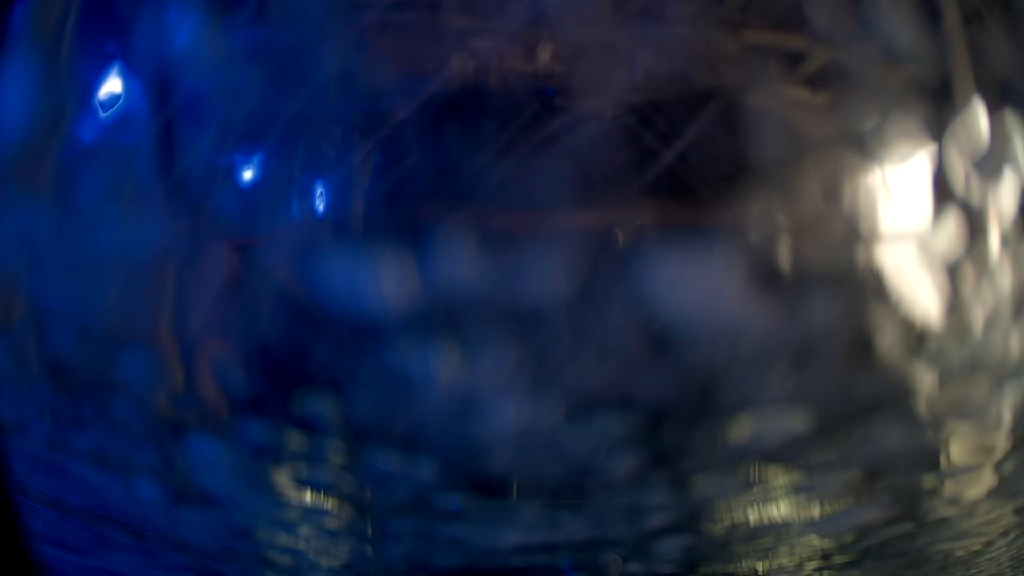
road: service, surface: asphalt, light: Day
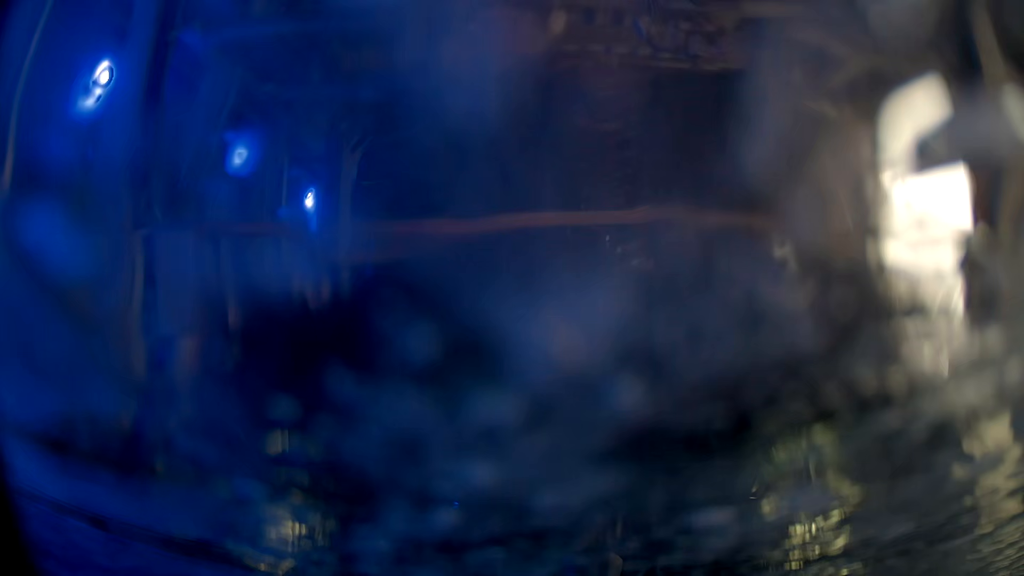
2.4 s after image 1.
(0.0, +0.2) m; 0°
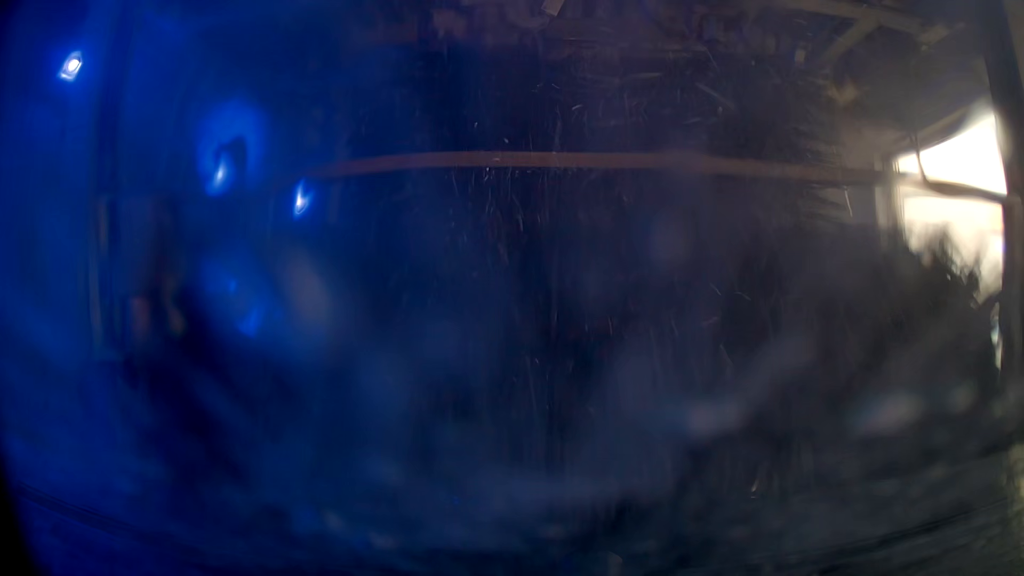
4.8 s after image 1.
(0.0, +0.2) m; 0°
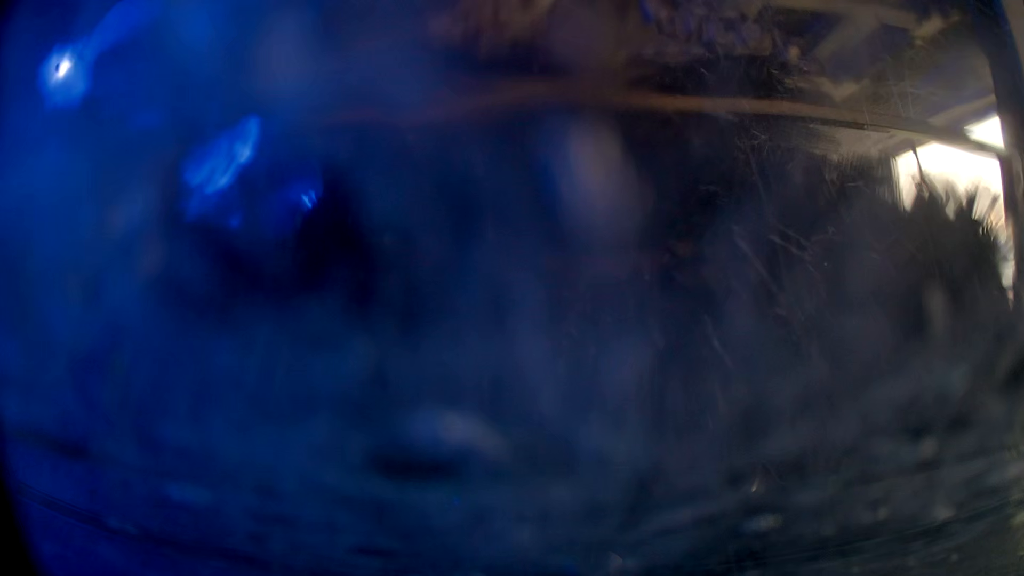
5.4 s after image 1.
(0.0, 0.0) m; 0°
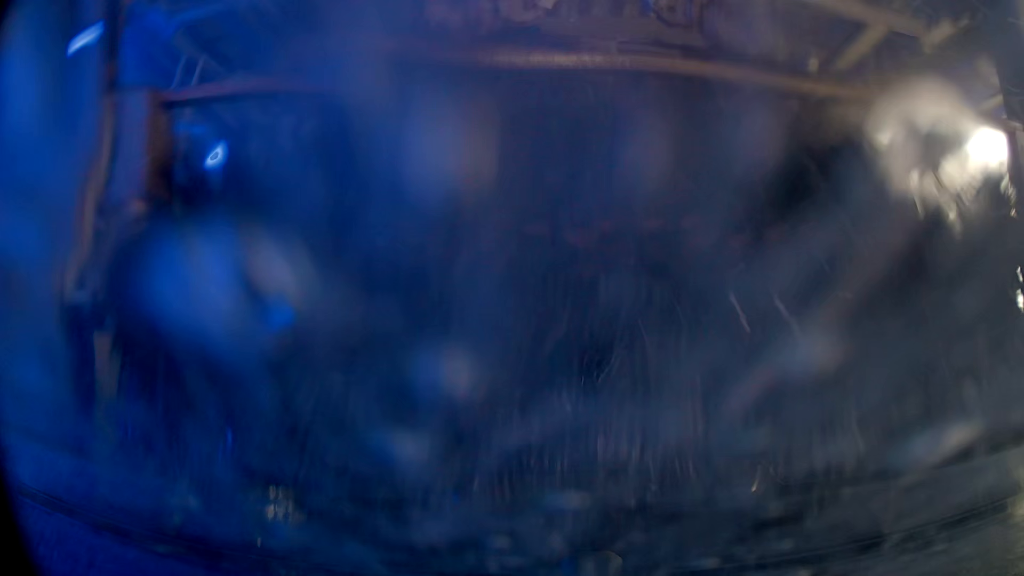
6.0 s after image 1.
(0.0, 0.0) m; 0°
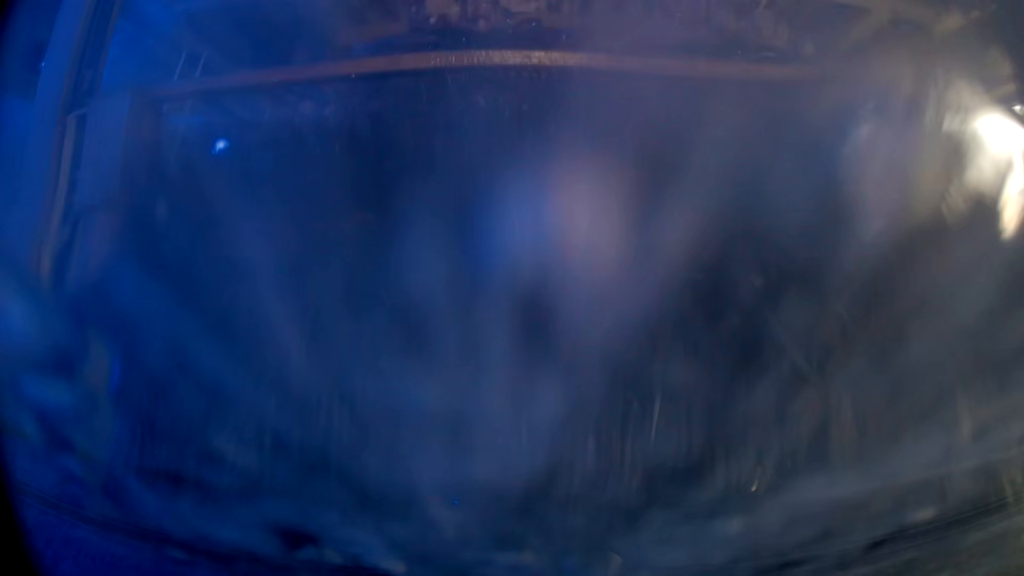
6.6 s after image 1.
(0.0, 0.0) m; 0°
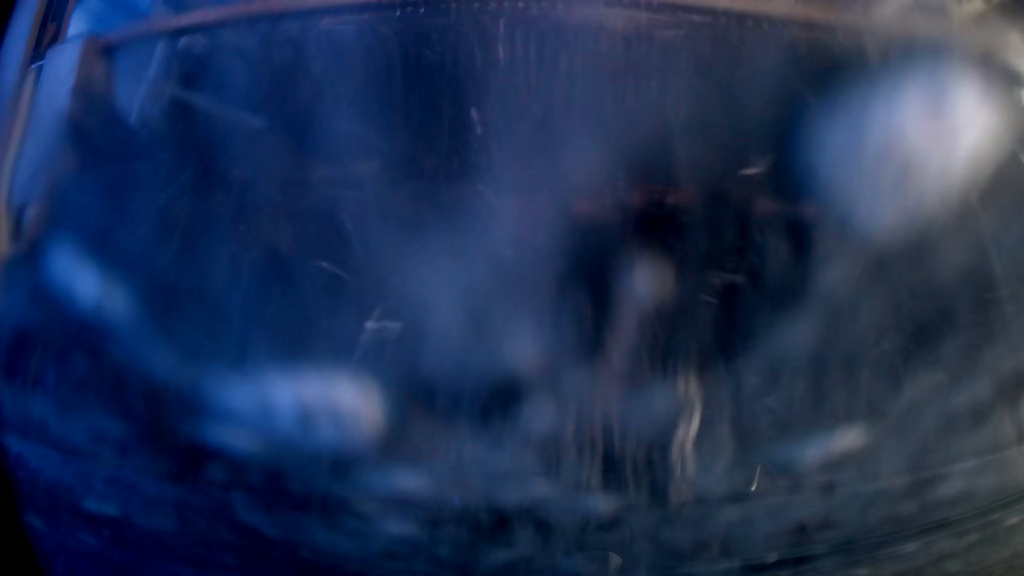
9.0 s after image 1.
(0.0, +0.2) m; 0°
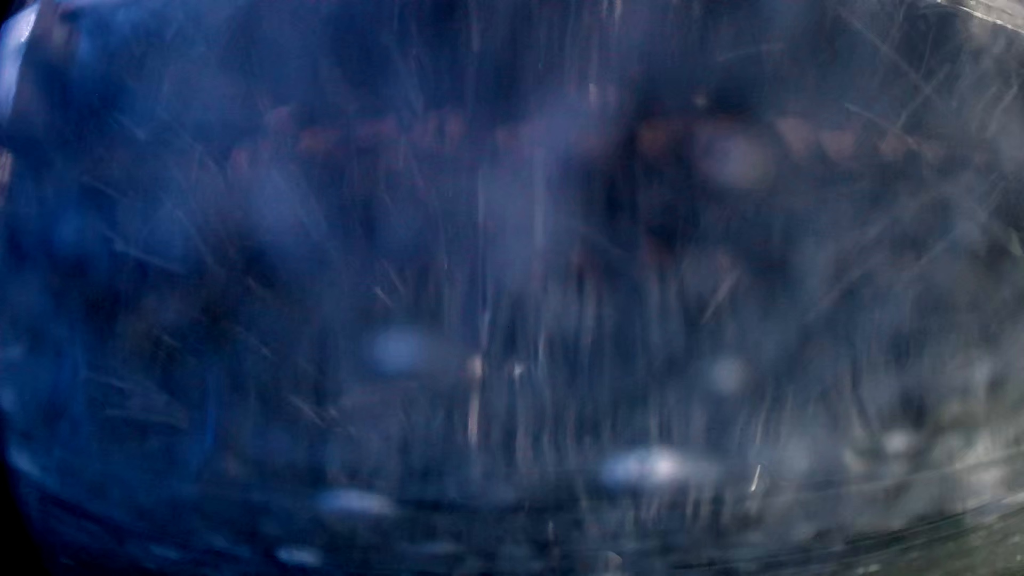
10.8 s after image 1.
(0.0, +0.1) m; 0°
